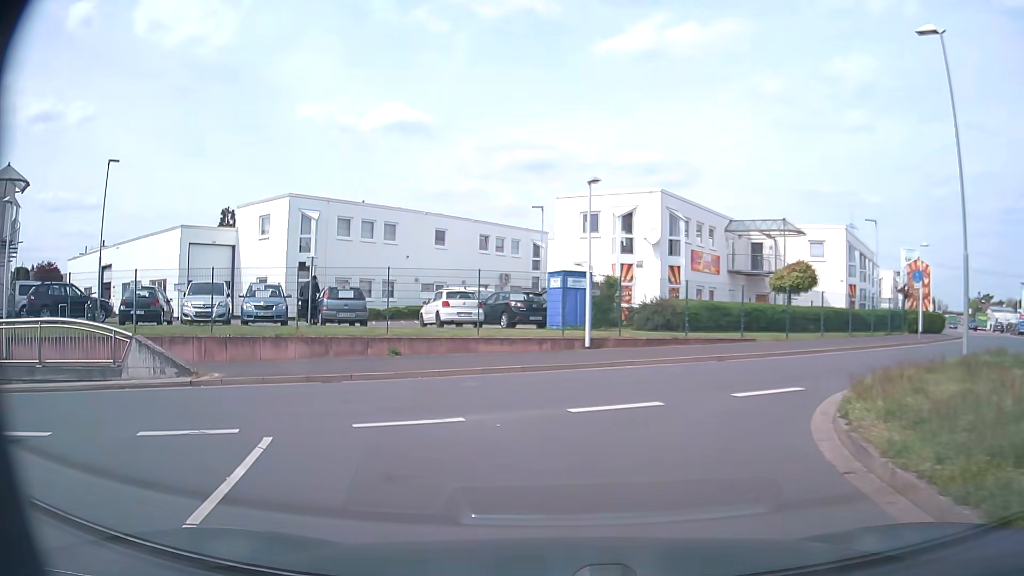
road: residential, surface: asphalt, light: Day
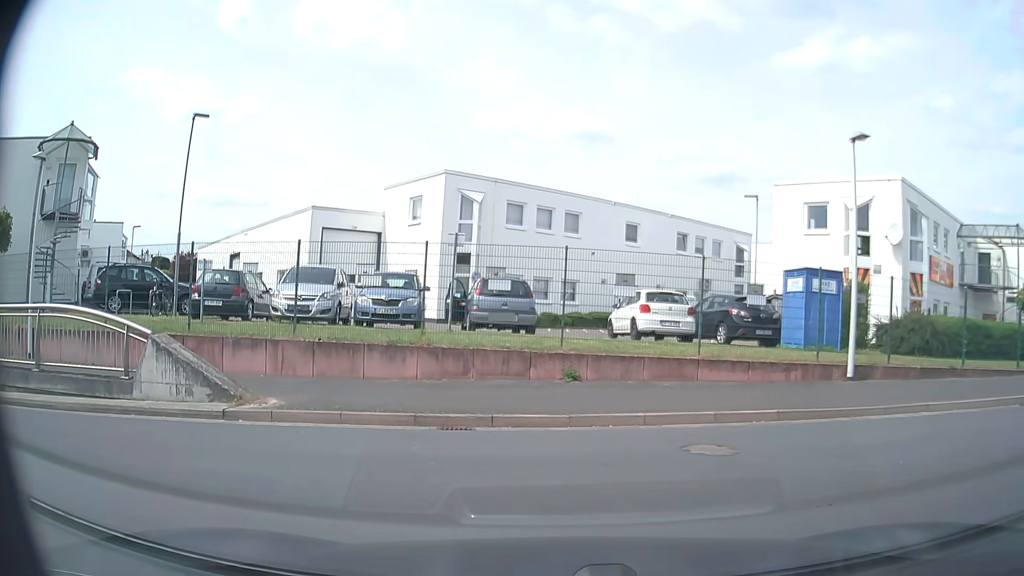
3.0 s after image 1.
(-0.8, +5.9) m; -14°
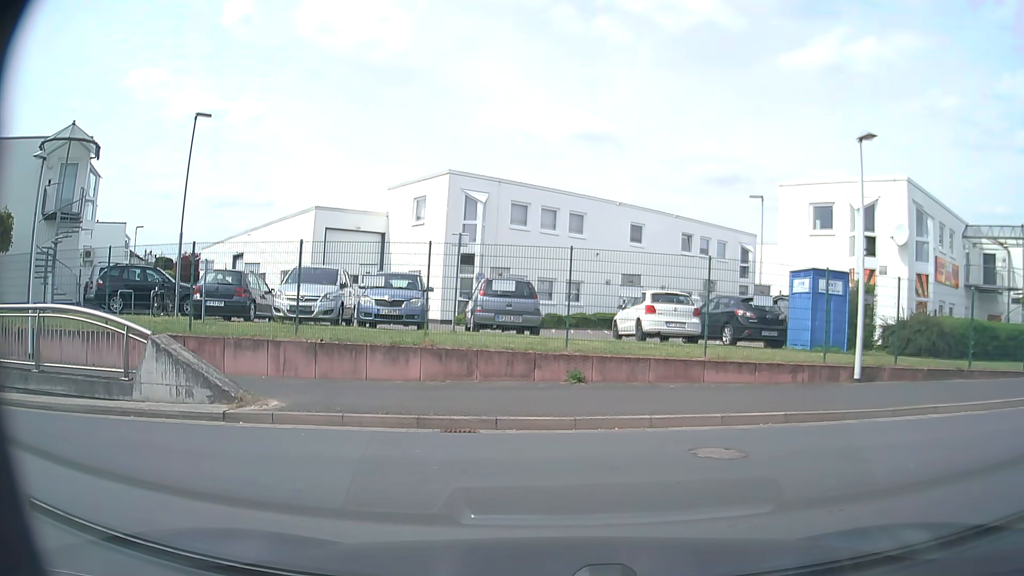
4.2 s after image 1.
(0.0, +0.2) m; 0°
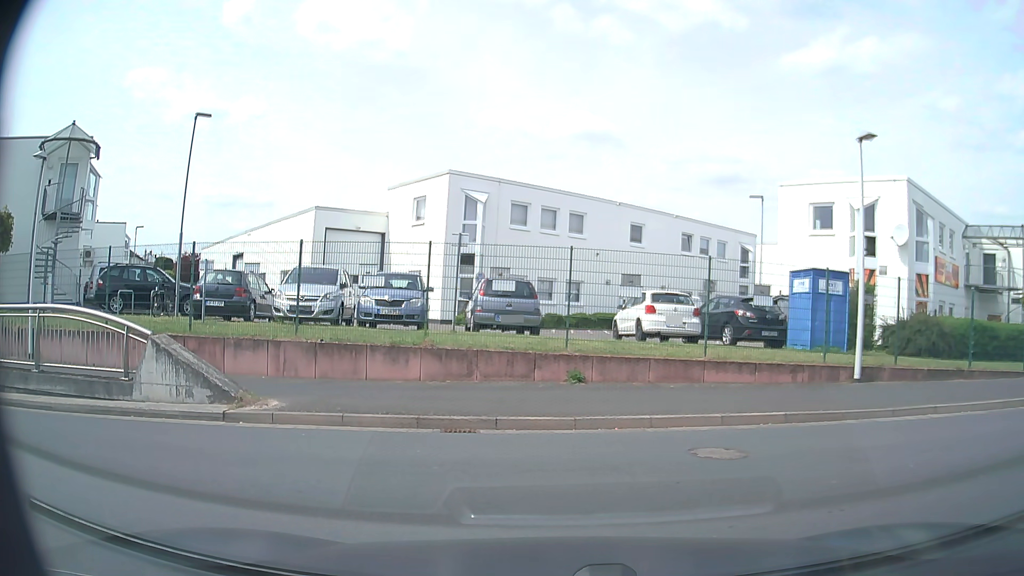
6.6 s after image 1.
(0.0, 0.0) m; 0°
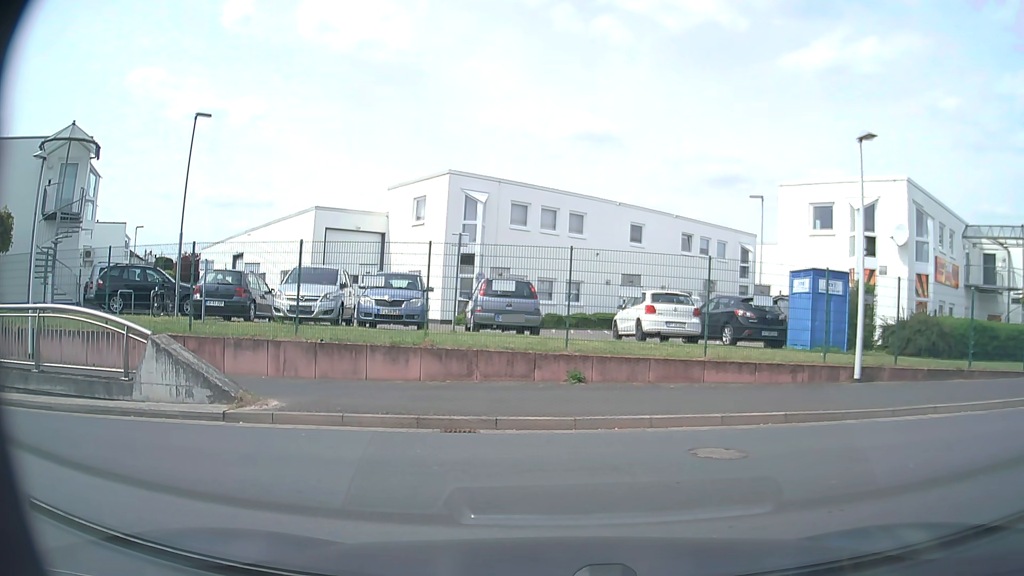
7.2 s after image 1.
(0.0, 0.0) m; 0°
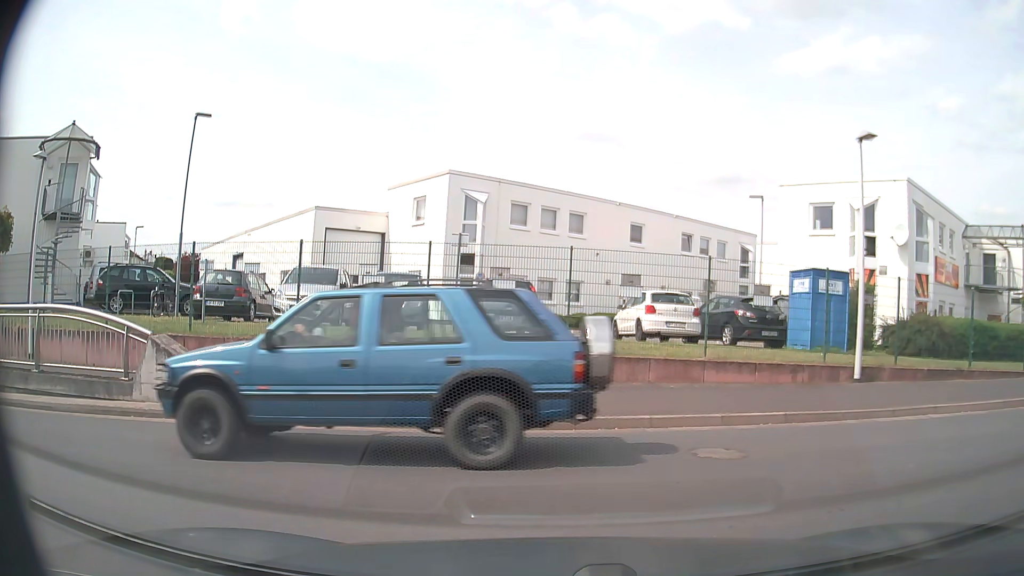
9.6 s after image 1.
(0.0, 0.0) m; 0°
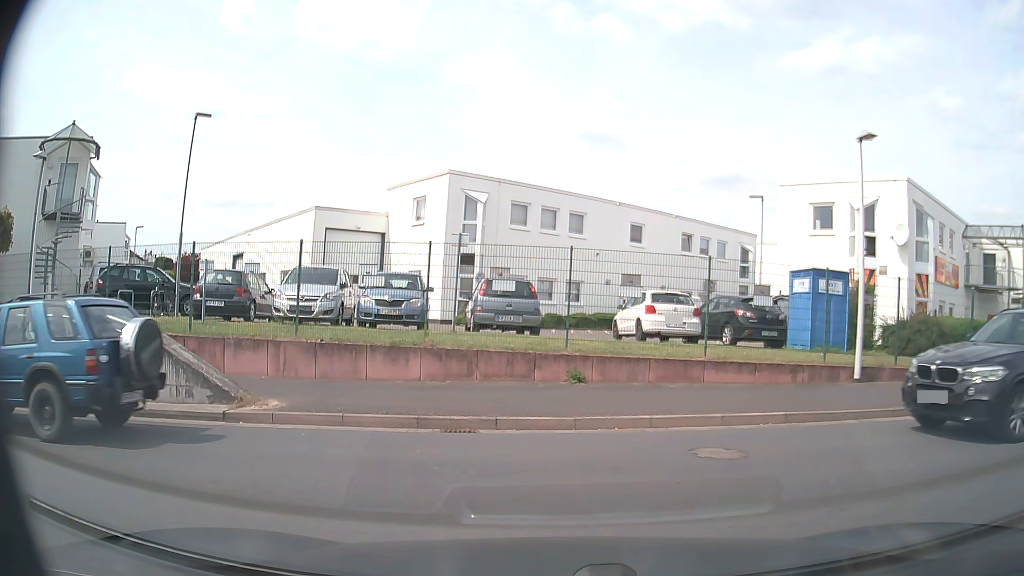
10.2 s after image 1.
(0.0, 0.0) m; 0°
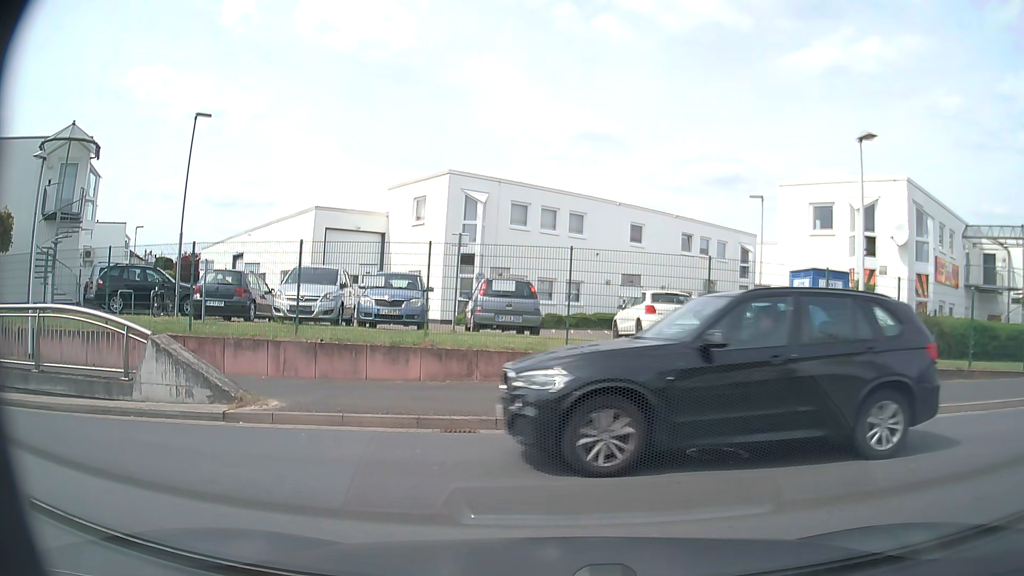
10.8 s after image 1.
(0.0, 0.0) m; 0°
(-5, +8) (-15, +9) (-25, +10) (-35, +13) (-44, +16) (-53, +21) (-61, +27) (-68, +34) (-74, +41) (-80, +50) m
